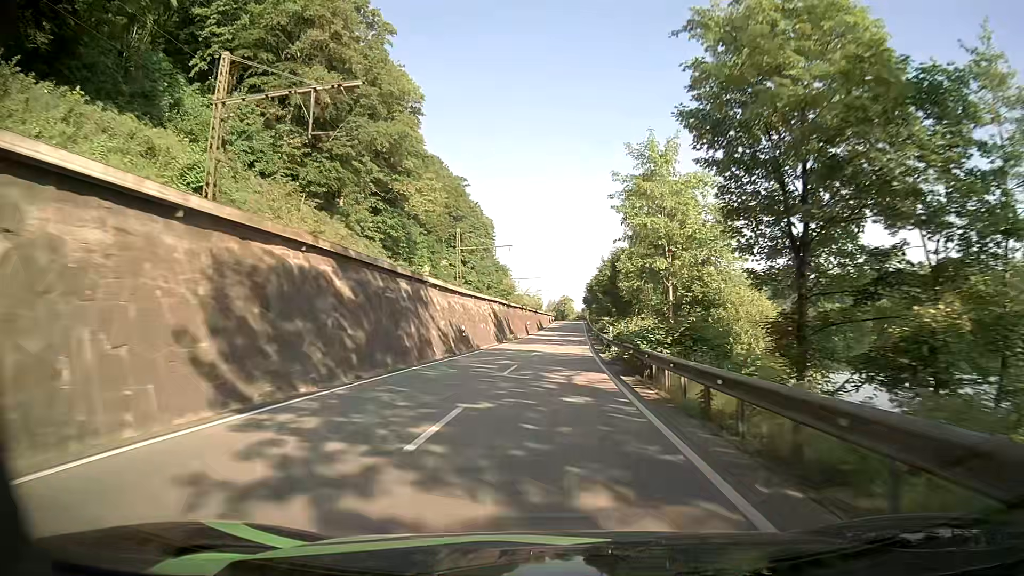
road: primary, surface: asphalt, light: Day
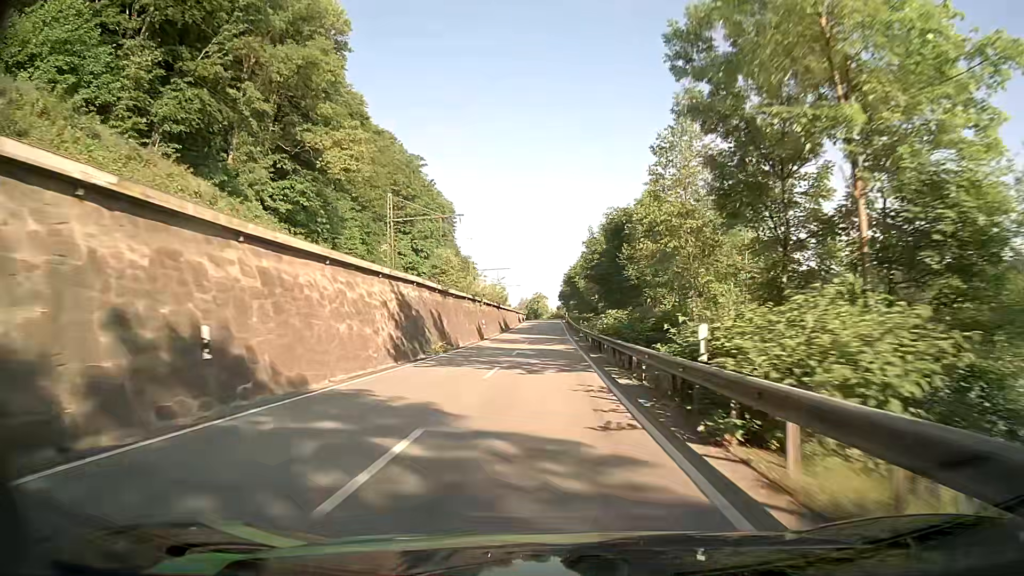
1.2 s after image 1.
(+0.6, +26.4) m; +3°
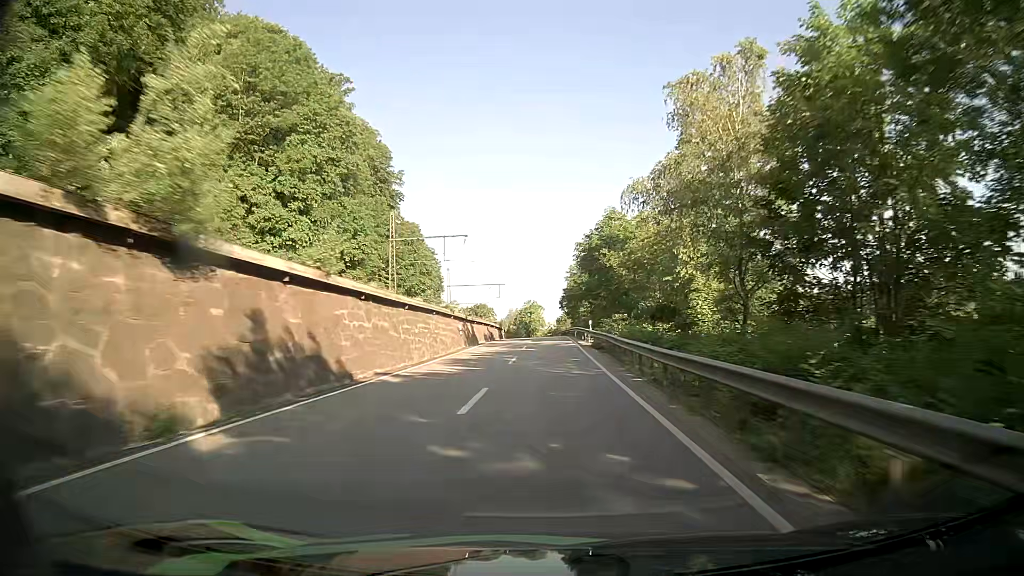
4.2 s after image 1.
(0.0, +66.0) m; 0°
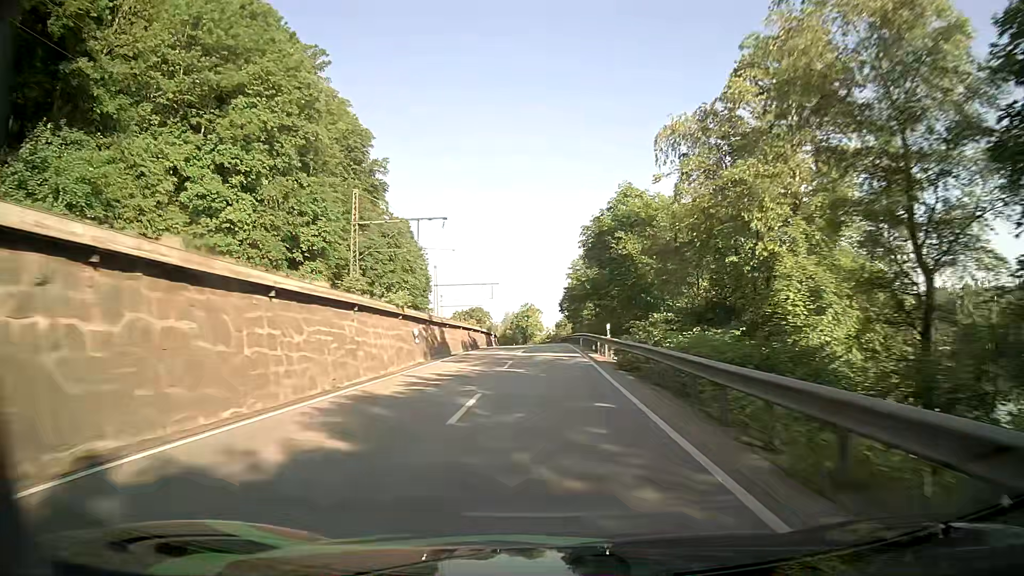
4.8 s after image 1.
(0.0, +13.1) m; 0°
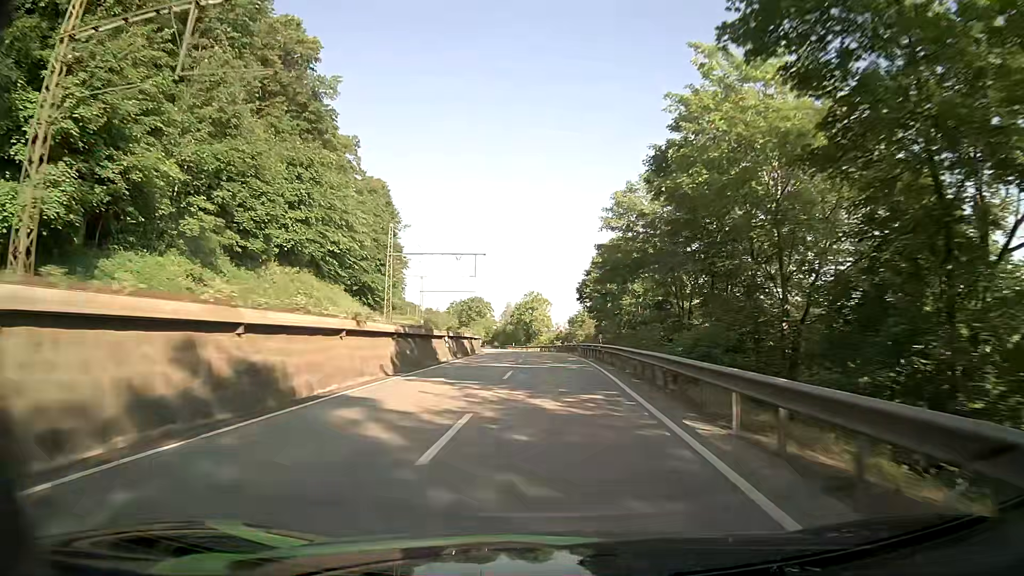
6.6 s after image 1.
(-0.2, +38.2) m; -1°
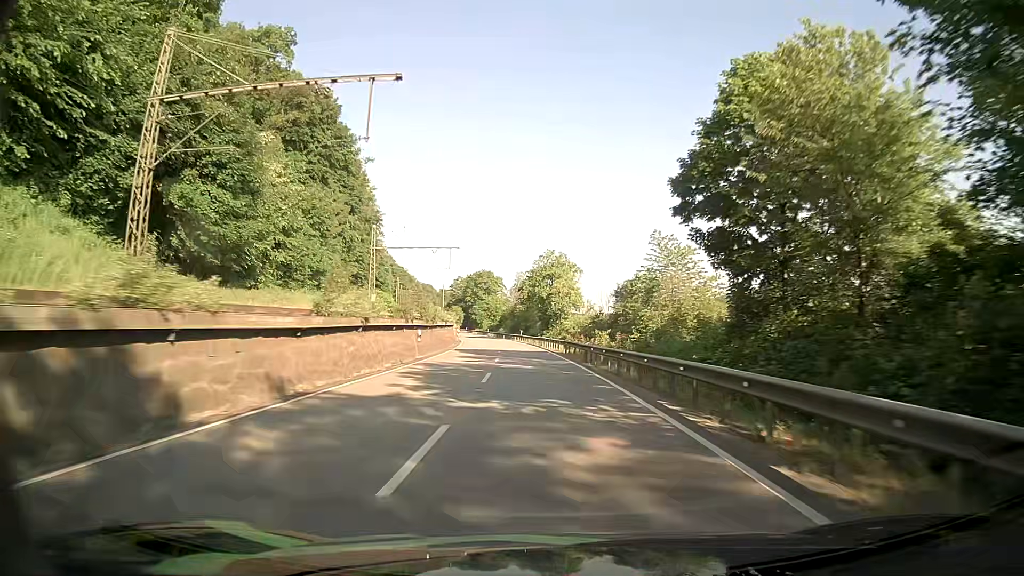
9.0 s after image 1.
(-0.3, +49.1) m; -1°
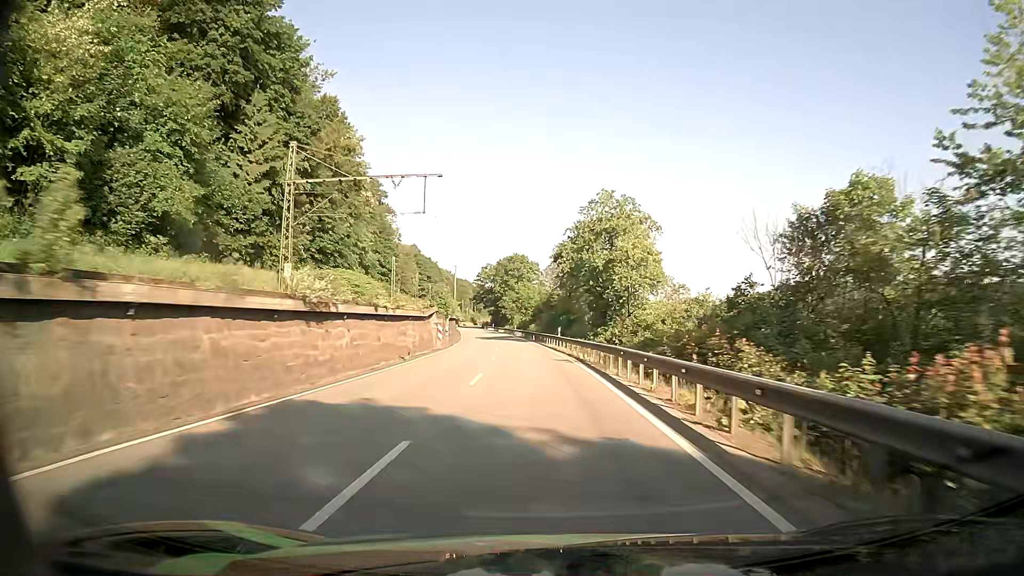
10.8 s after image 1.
(-1.2, +37.3) m; -4°
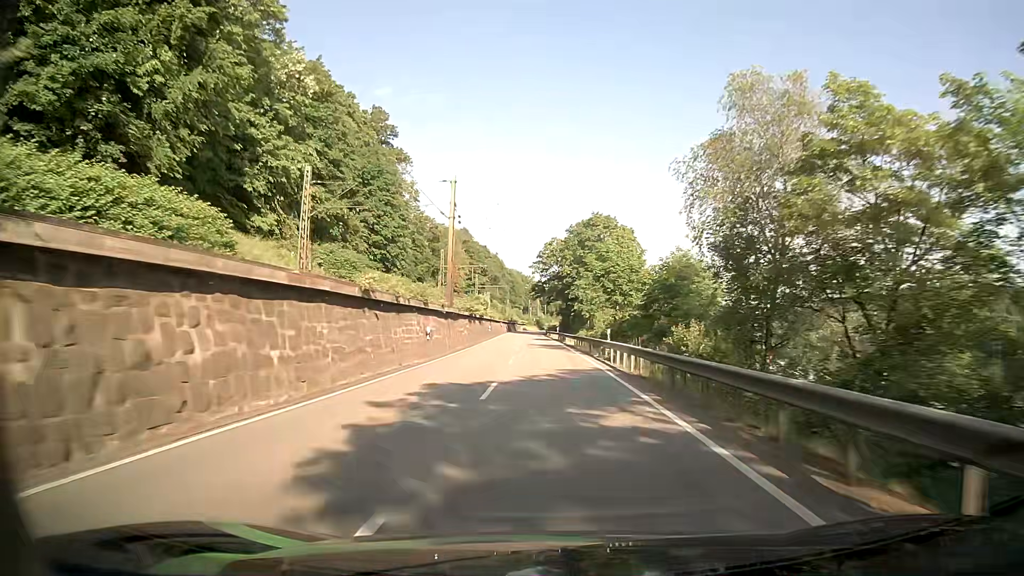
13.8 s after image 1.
(-3.8, +62.9) m; -6°
(0, +10) (0, +20) (-1, +30) (-1, +40) (-1, +50) (-2, +60) (-2, +70) (-2, +80) (-3, +90) (-3, +100) m
